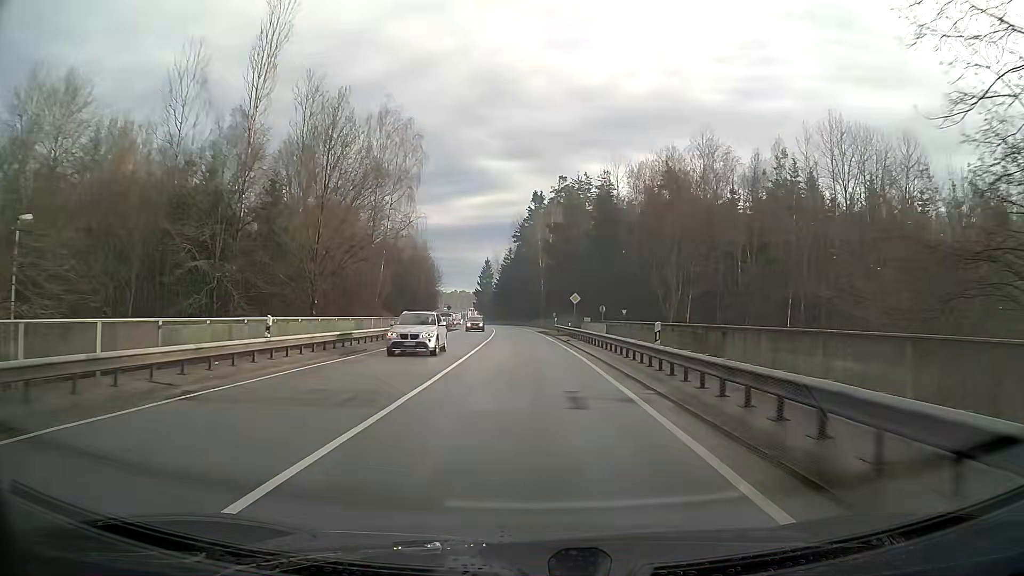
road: secondary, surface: asphalt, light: Day
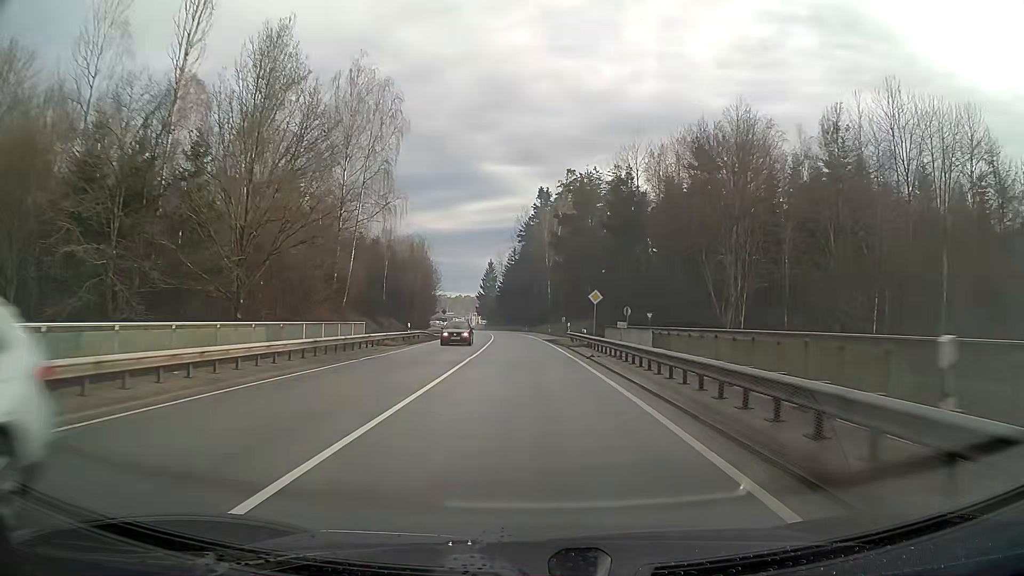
(-0.1, +11.9) m; -1°
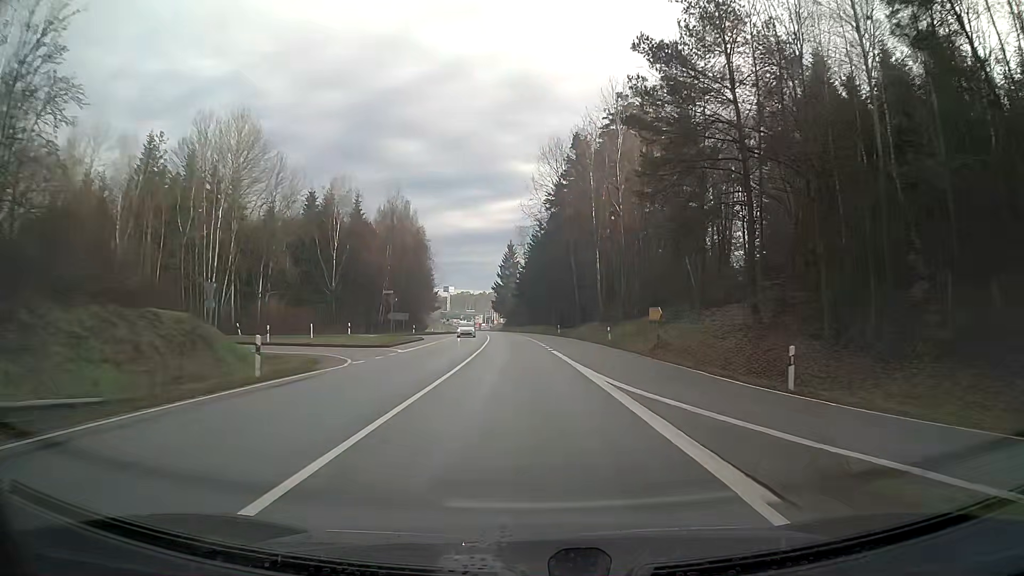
(-0.7, +47.4) m; -2°
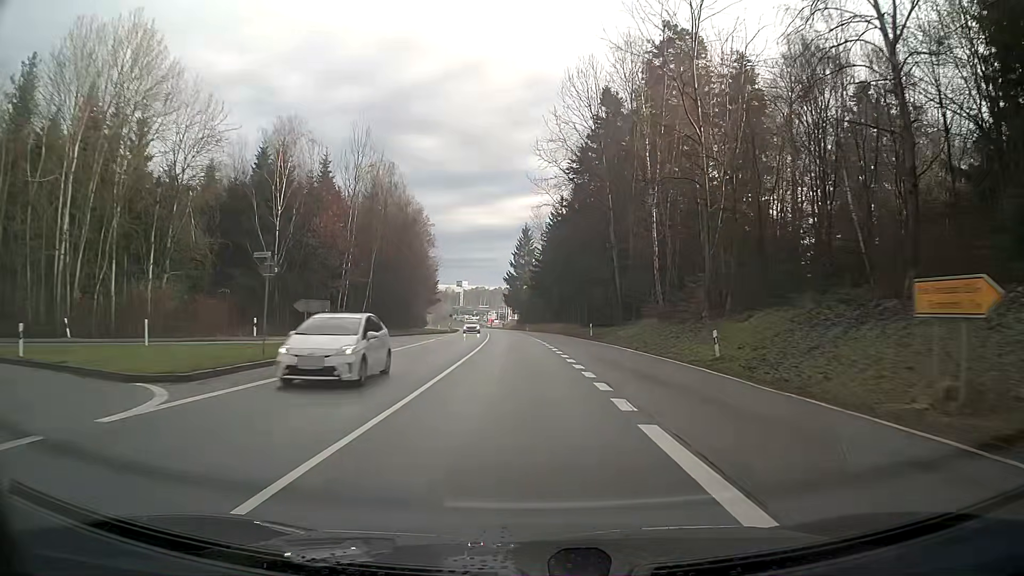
(-0.3, +23.7) m; -2°
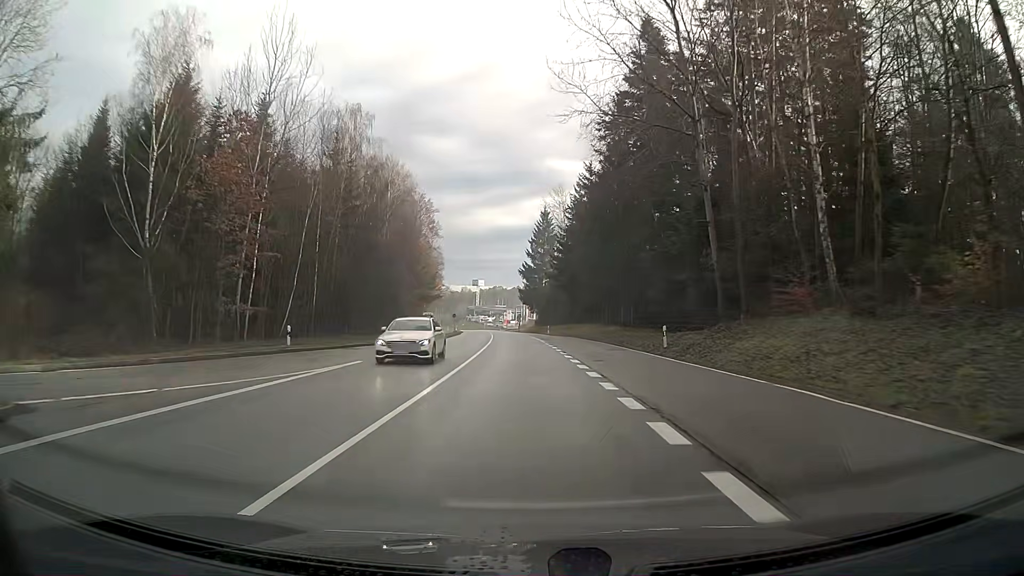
(-0.3, +23.8) m; -1°
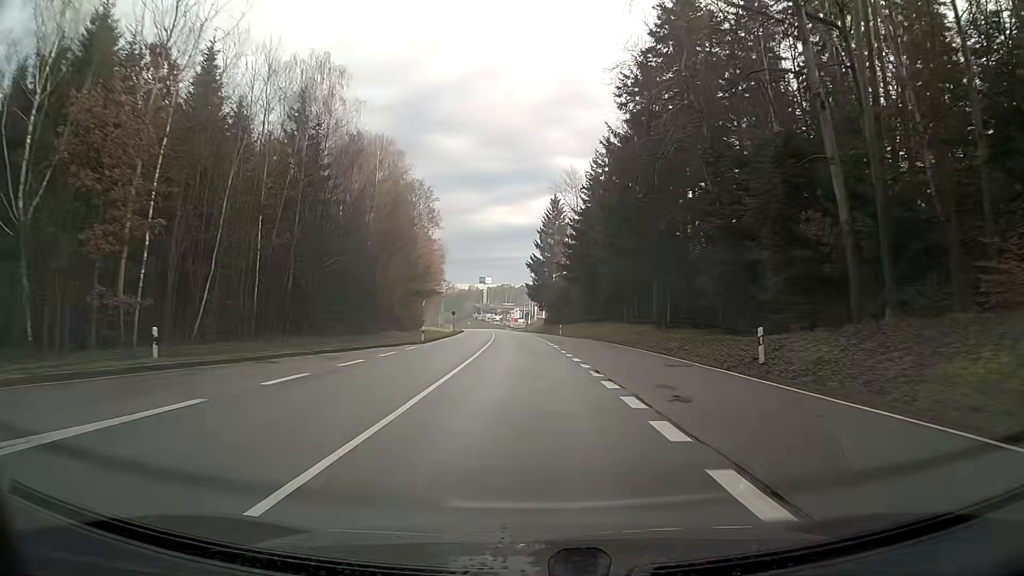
(-0.1, +11.9) m; -1°
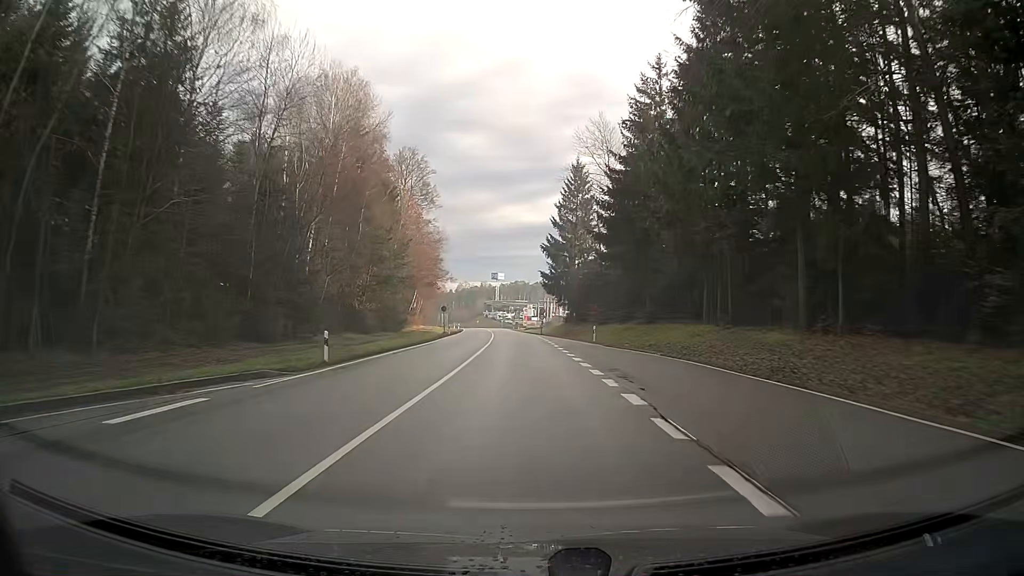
(-0.2, +23.9) m; -1°
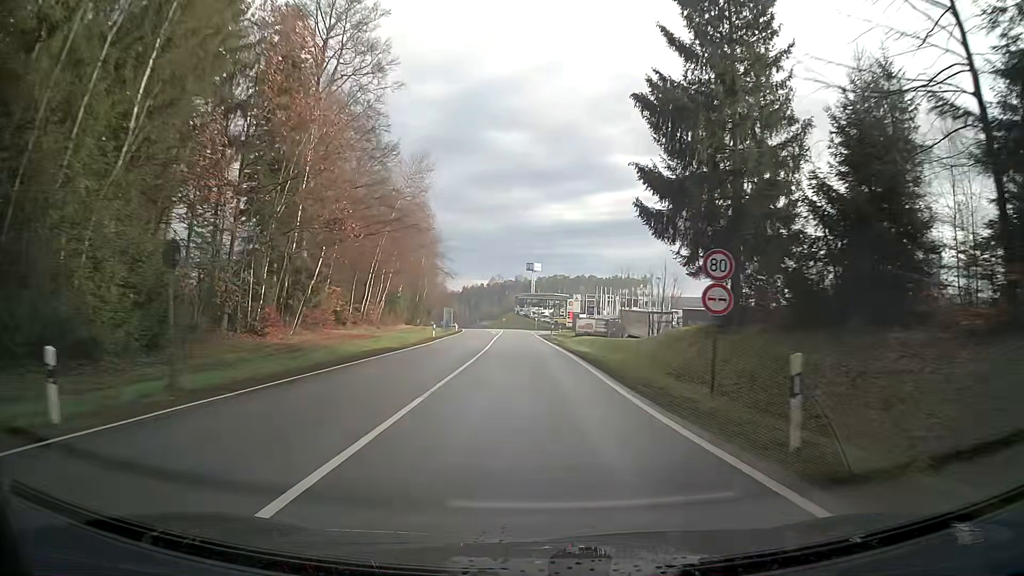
(-2.3, +59.4) m; -3°
(0, +10) (0, +20) (0, +30) (-1, +40) (-1, +50) (-1, +60) (-1, +70) (-2, +80) (-2, +90) (-2, +100) m
